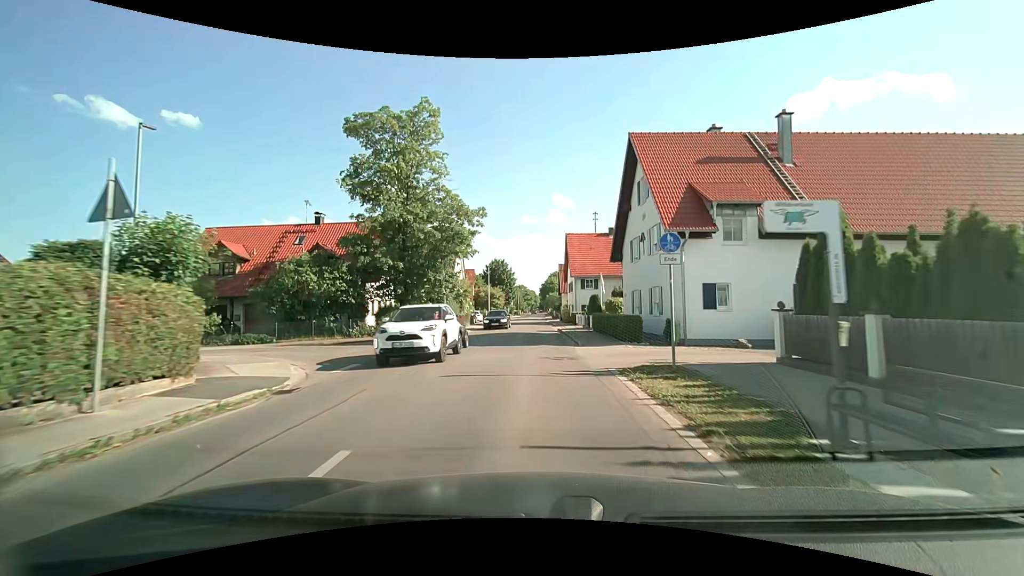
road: tertiary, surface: asphalt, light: Day
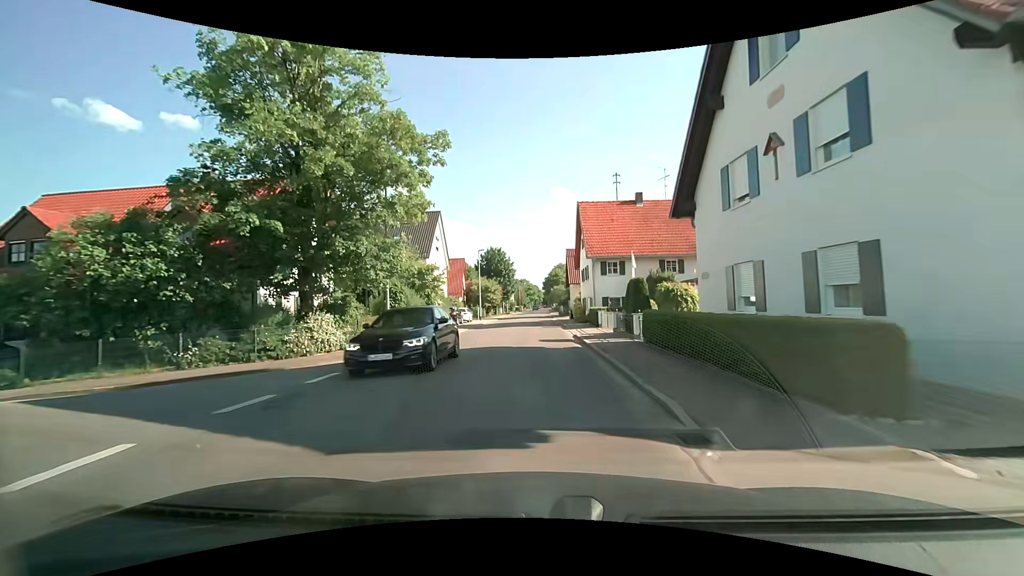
(+0.1, +13.8) m; 0°
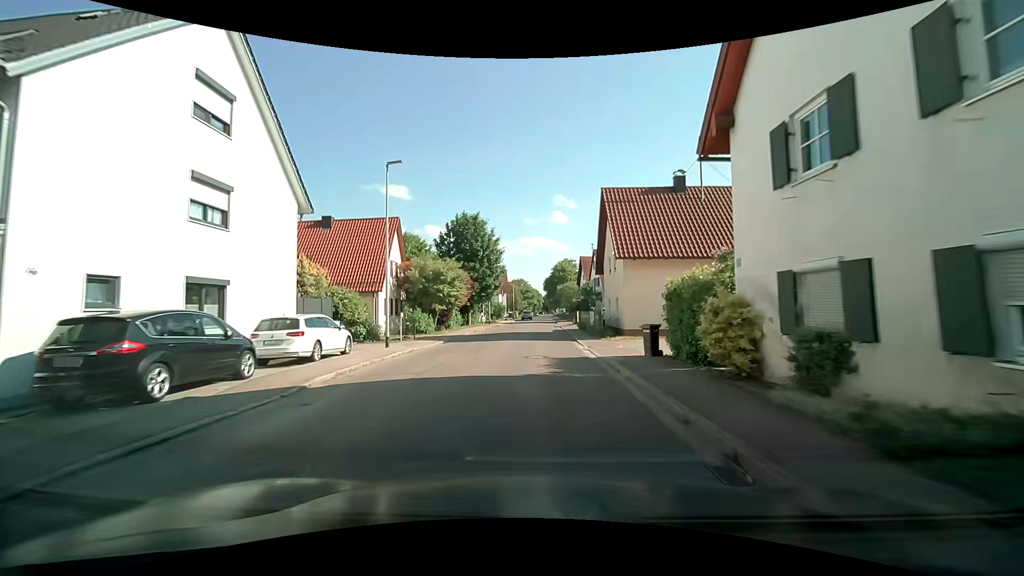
(-0.4, +34.1) m; 0°
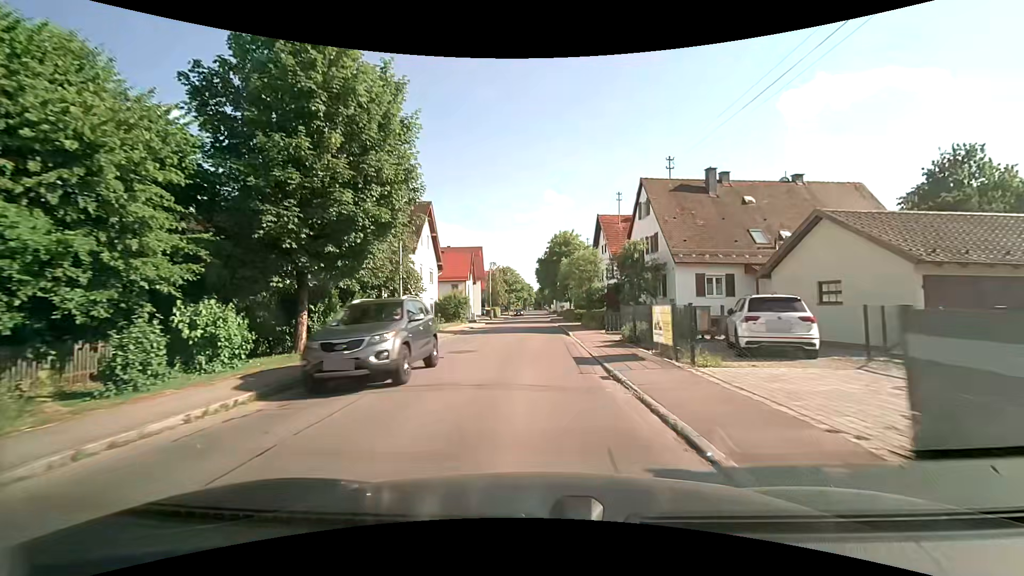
(+0.2, +35.3) m; +1°
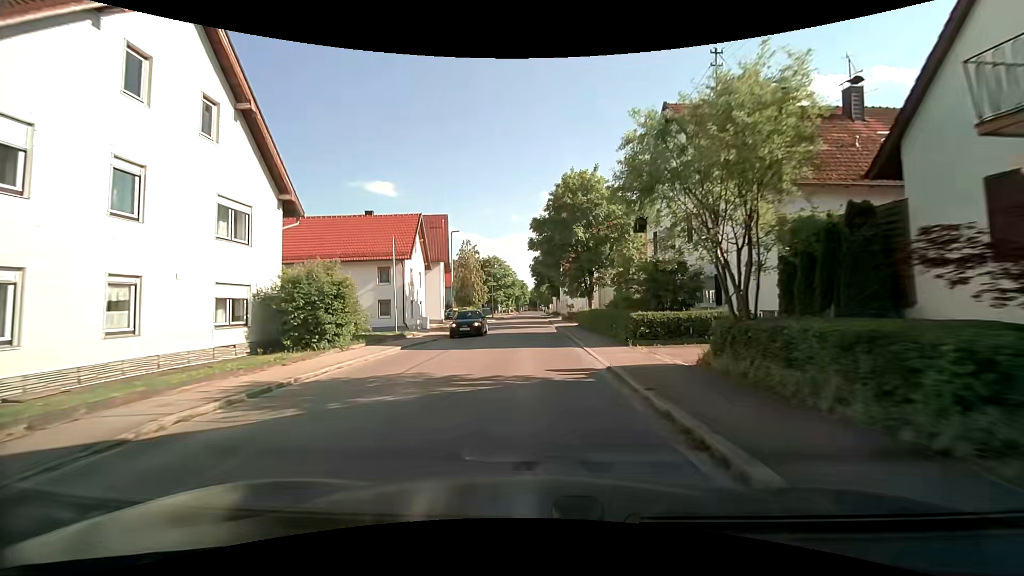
(+0.2, +28.0) m; +1°
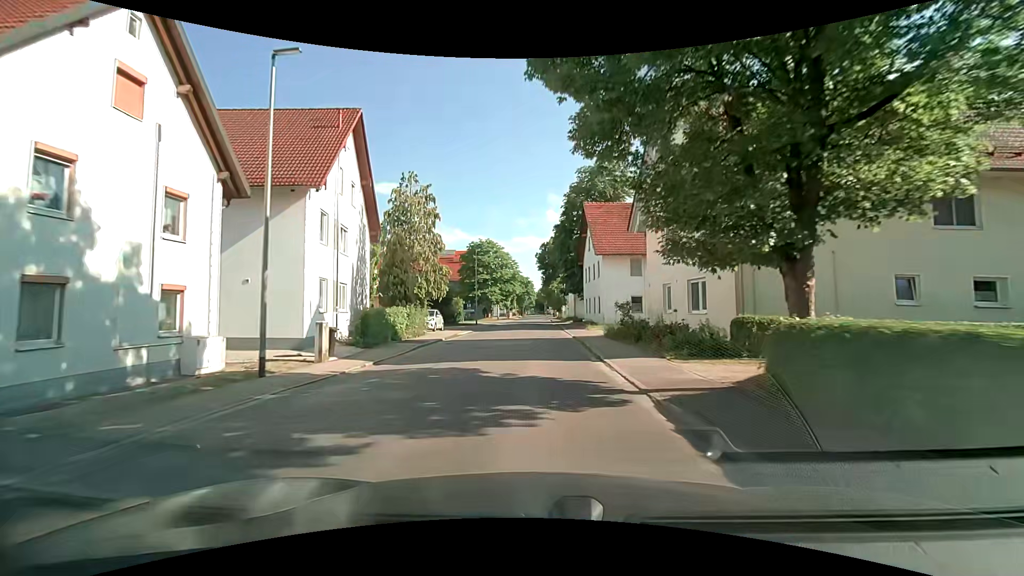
(-0.5, +28.5) m; -2°
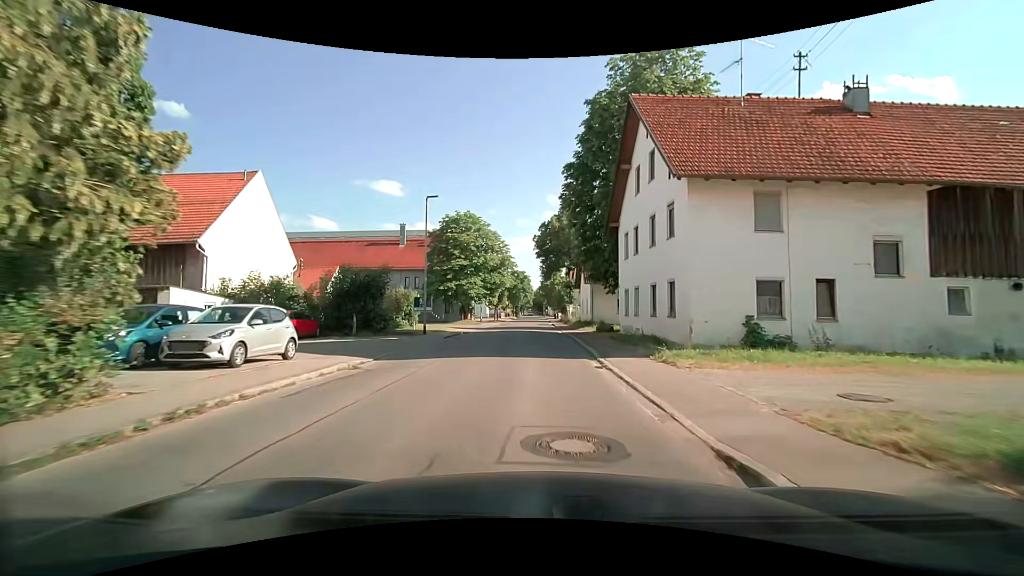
(+0.4, +21.6) m; 0°
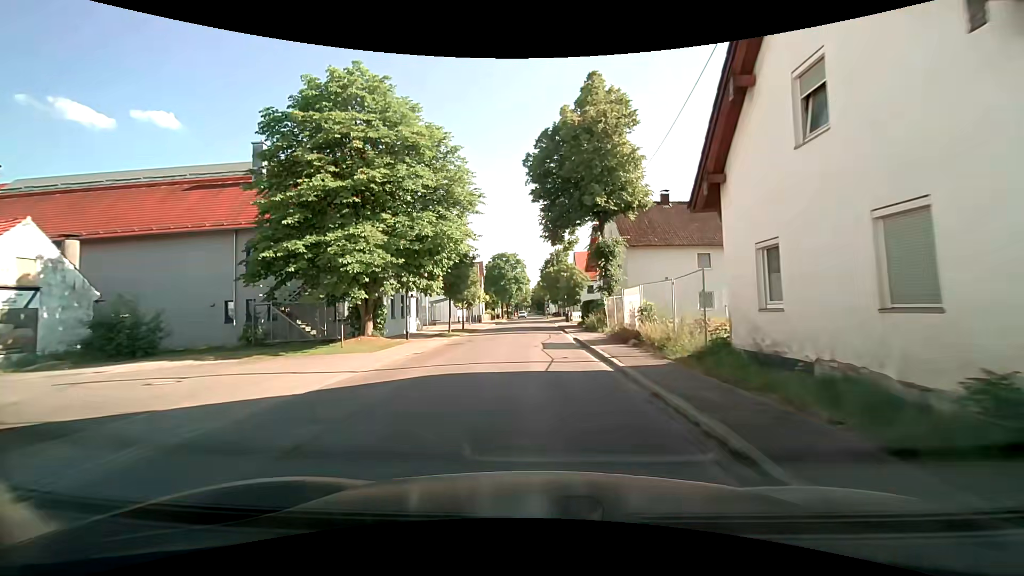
(+0.3, +35.0) m; +1°
(0, +10) (0, +20) (0, +30) (0, +40) (0, +50) (0, +60) (-1, +70) (-1, +80) (-1, +90) (-2, +100) m
